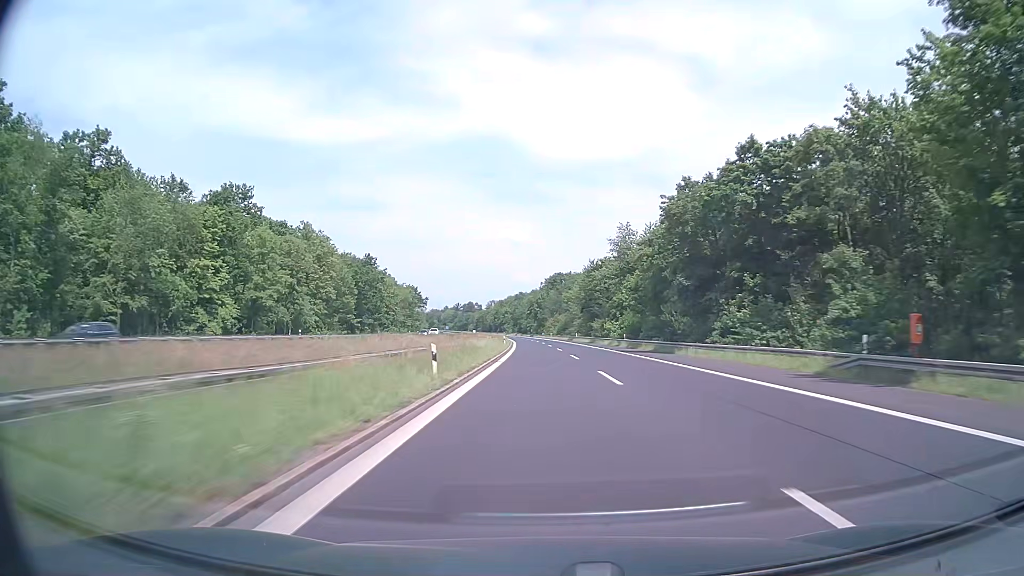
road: motorway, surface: asphalt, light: Day
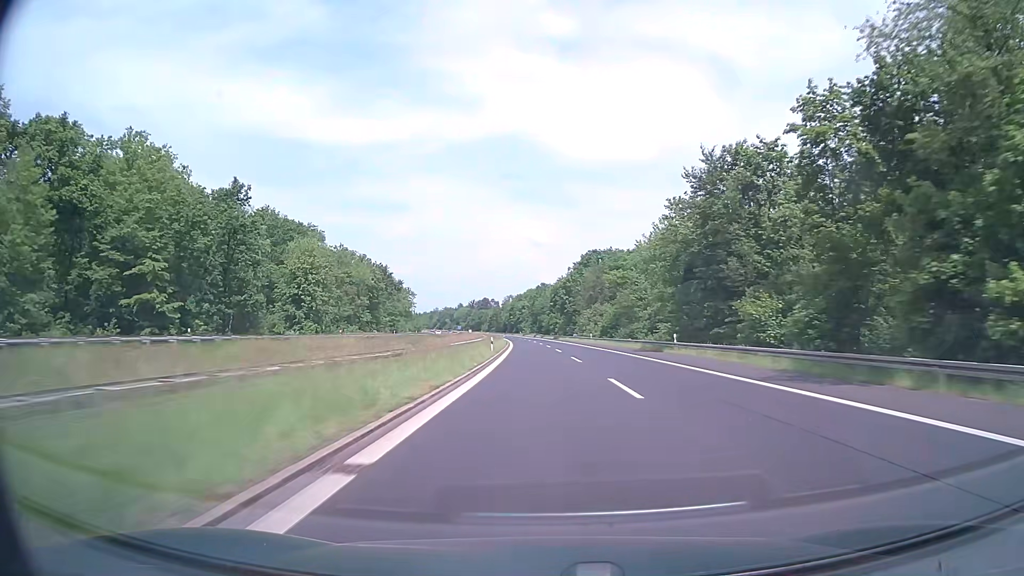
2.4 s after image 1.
(-1.4, +76.1) m; -2°
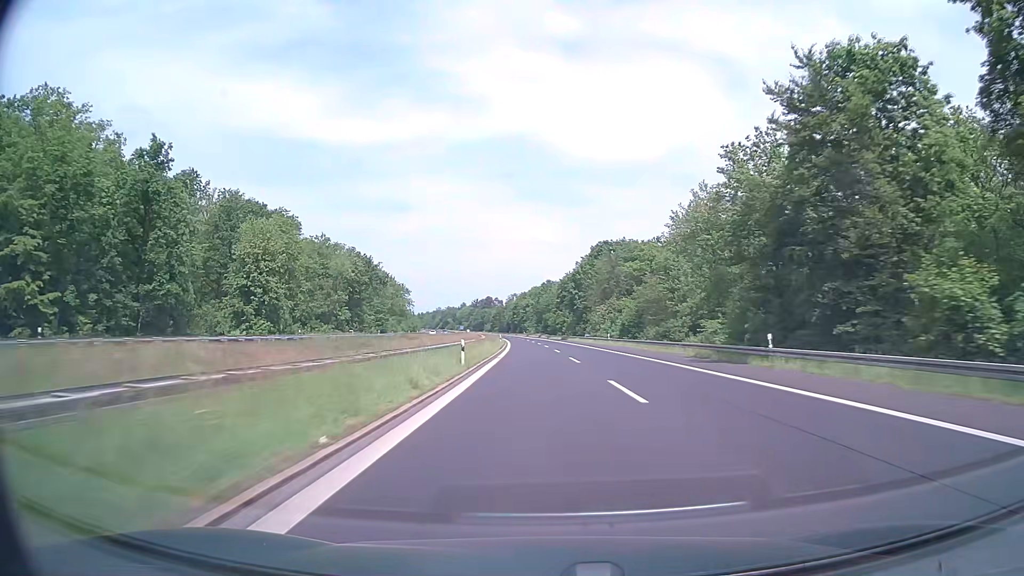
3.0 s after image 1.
(-0.1, +19.1) m; -1°
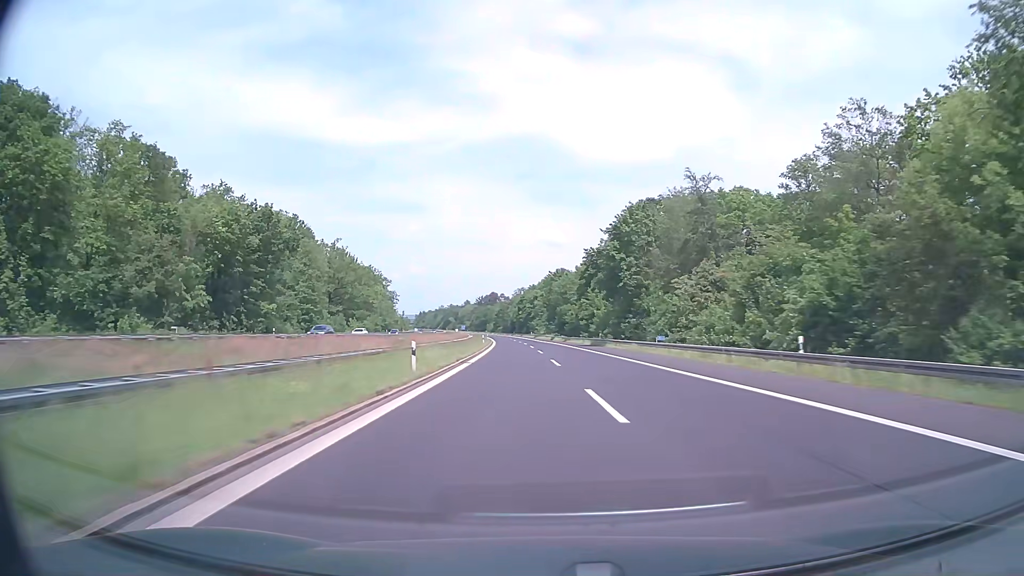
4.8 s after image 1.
(-0.6, +57.2) m; -1°
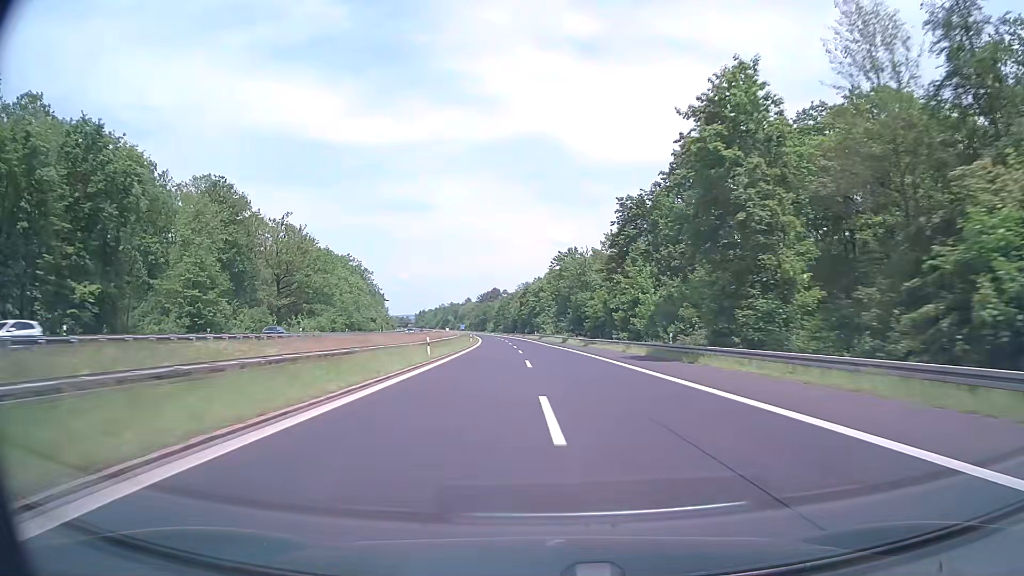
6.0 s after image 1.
(-0.2, +38.1) m; -1°
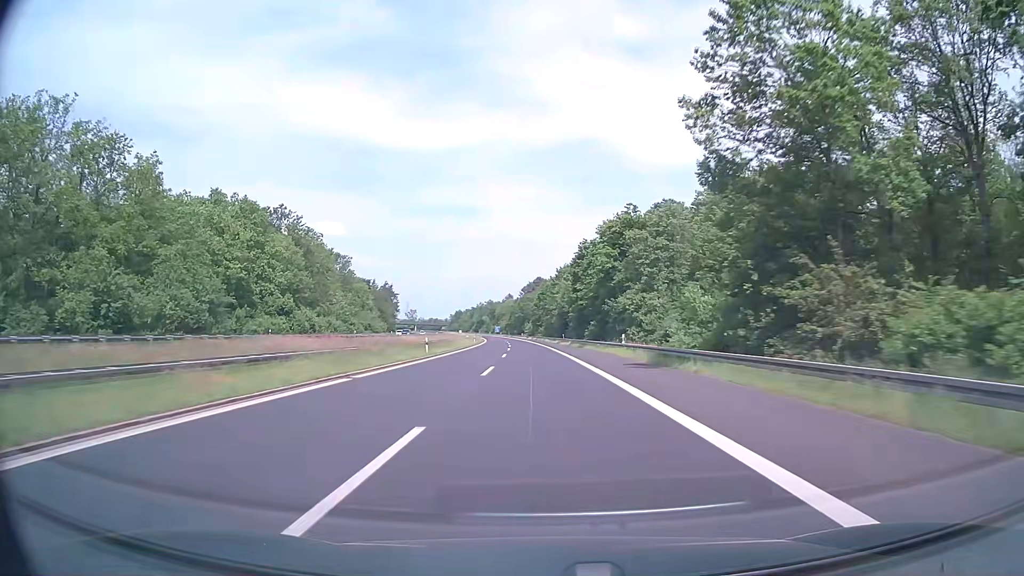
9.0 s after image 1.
(-3.0, +95.1) m; -4°
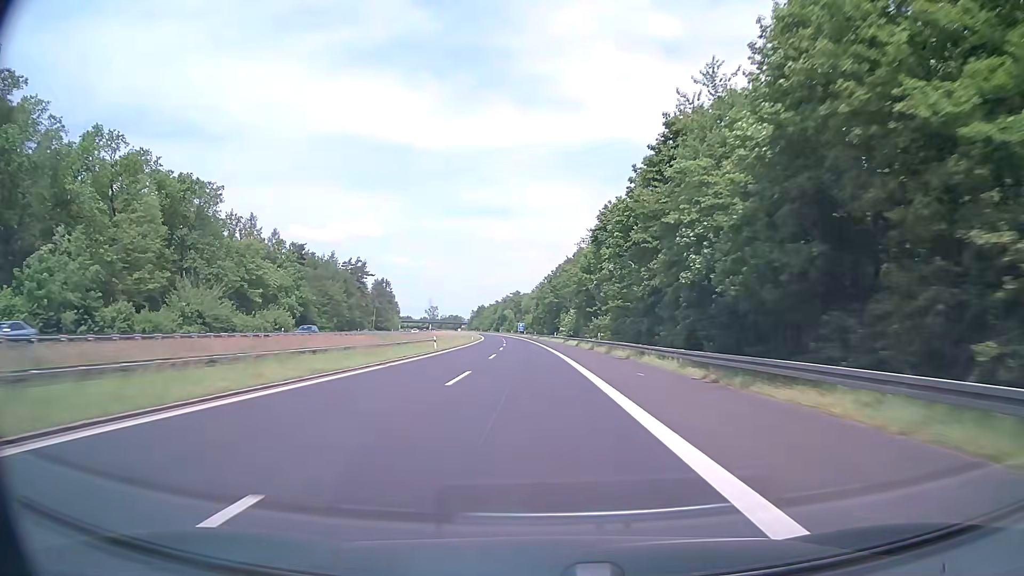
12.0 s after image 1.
(-2.6, +95.0) m; -3°
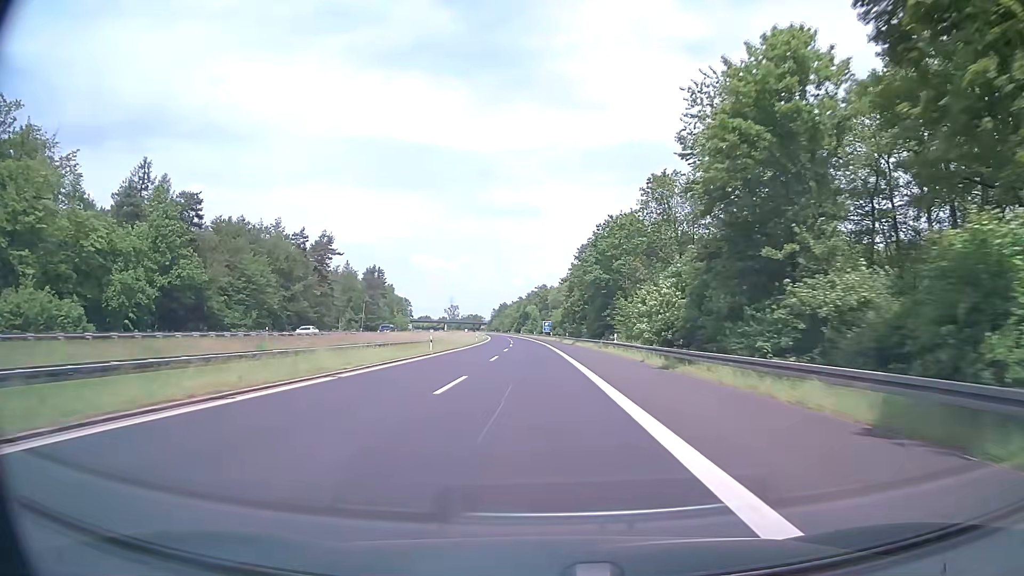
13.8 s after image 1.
(-1.0, +57.0) m; -2°
(0, +10) (0, +20) (0, +30) (0, +40) (-1, +50) (-1, +60) (-1, +70) (-2, +80) (-2, +90) (-3, +100) m
